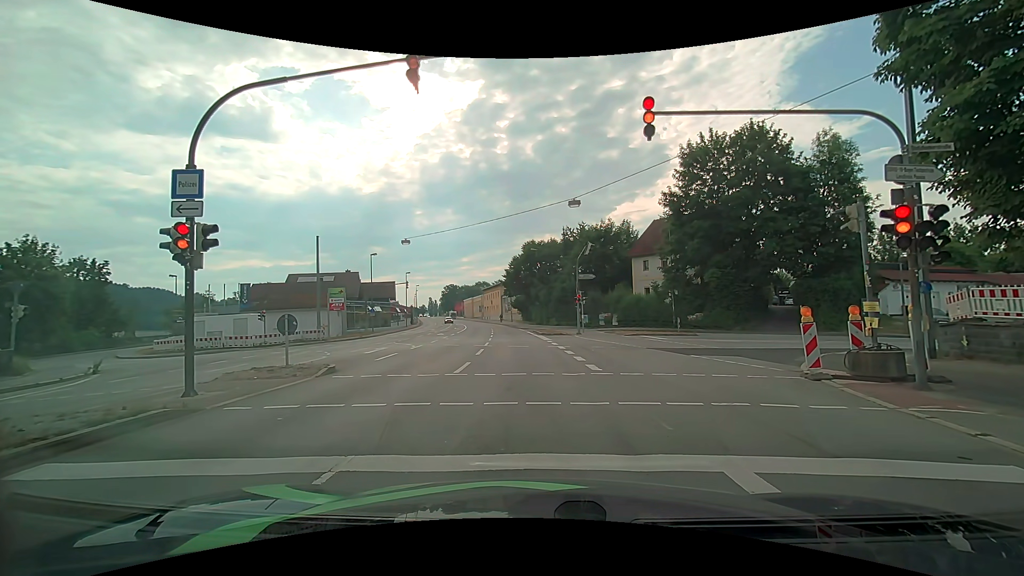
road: primary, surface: asphalt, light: Day
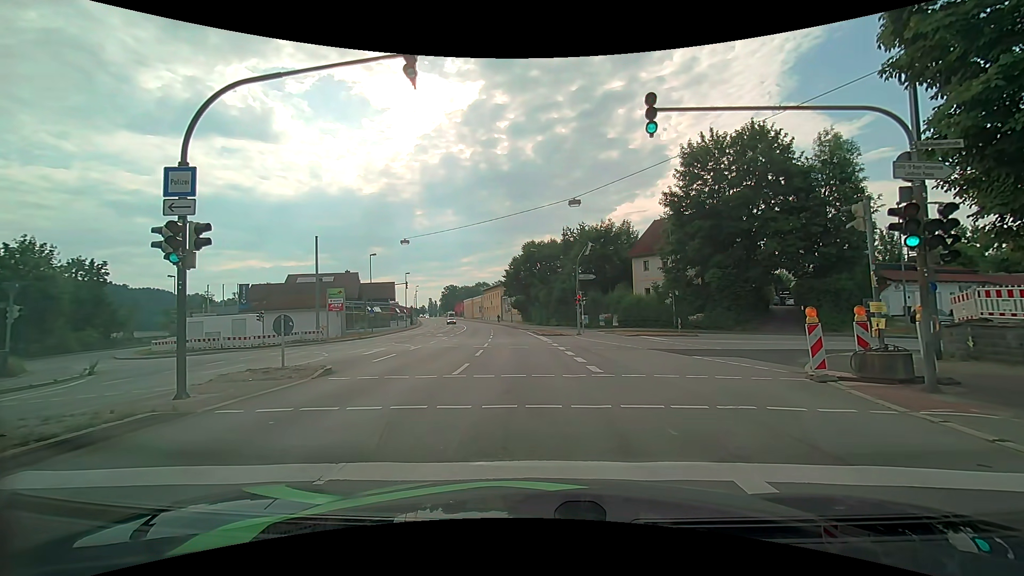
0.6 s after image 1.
(0.0, +0.2) m; 0°
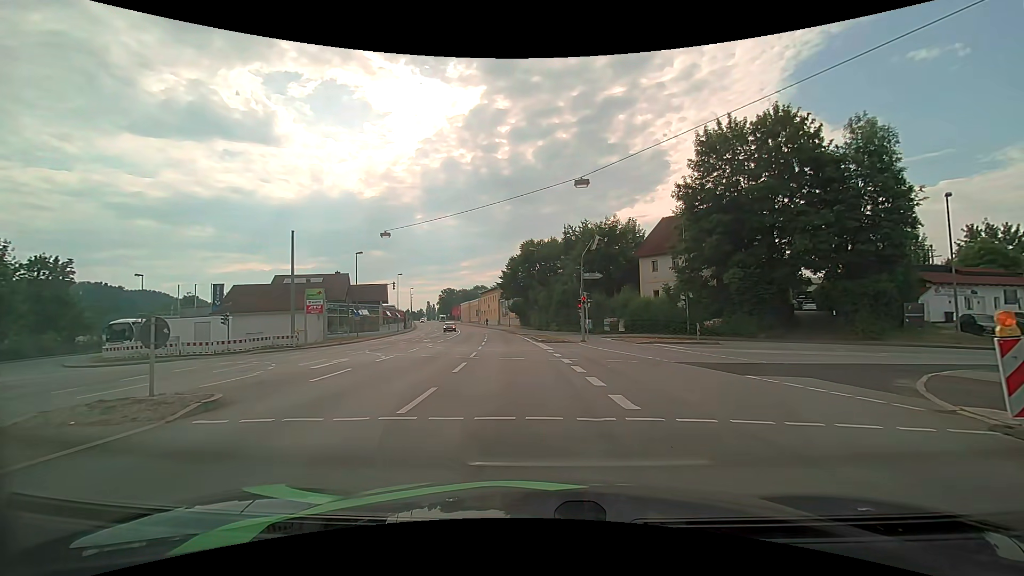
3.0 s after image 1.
(0.0, +5.0) m; -1°
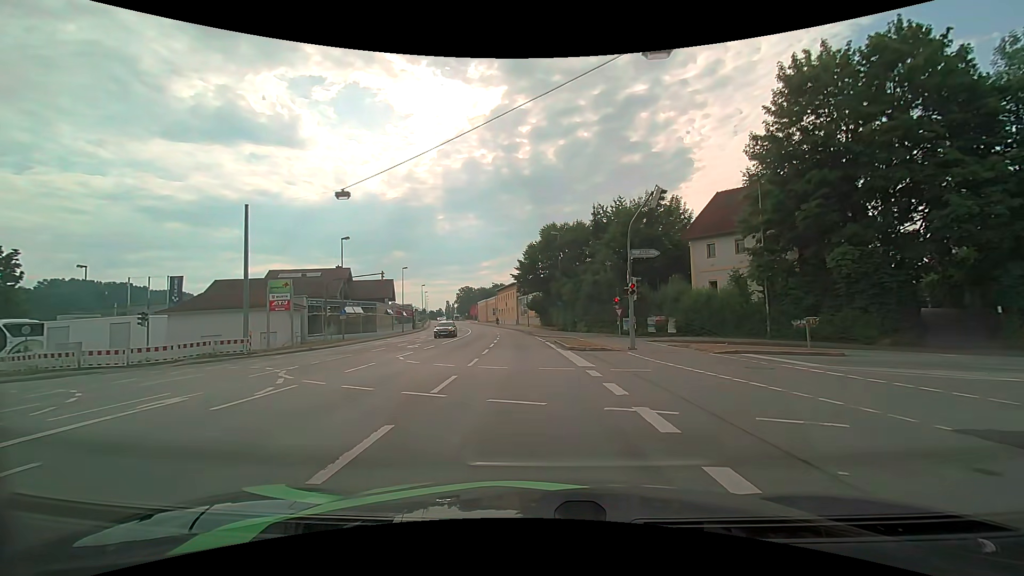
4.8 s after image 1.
(+0.1, +11.1) m; -1°
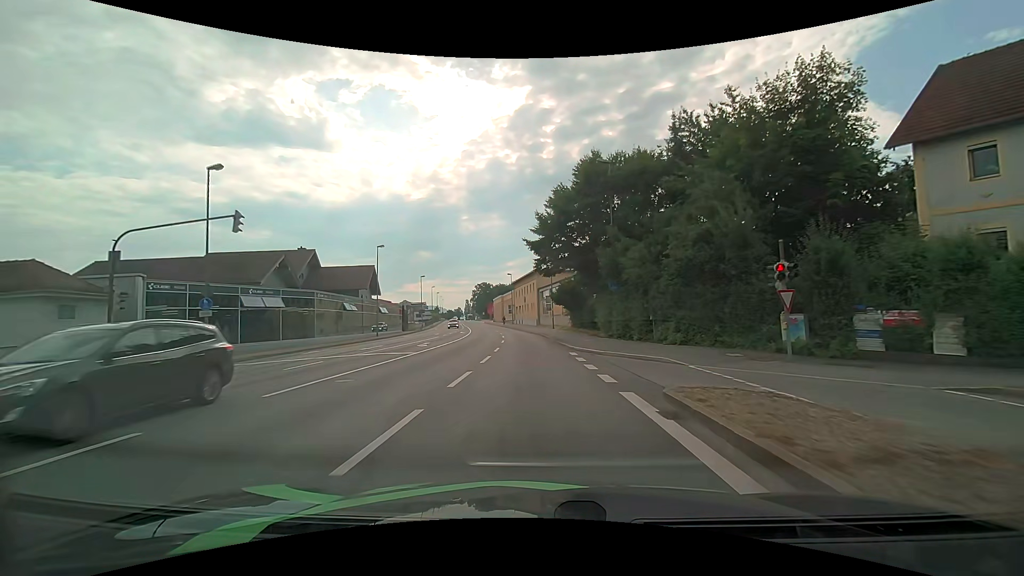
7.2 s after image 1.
(-0.6, +23.7) m; -3°
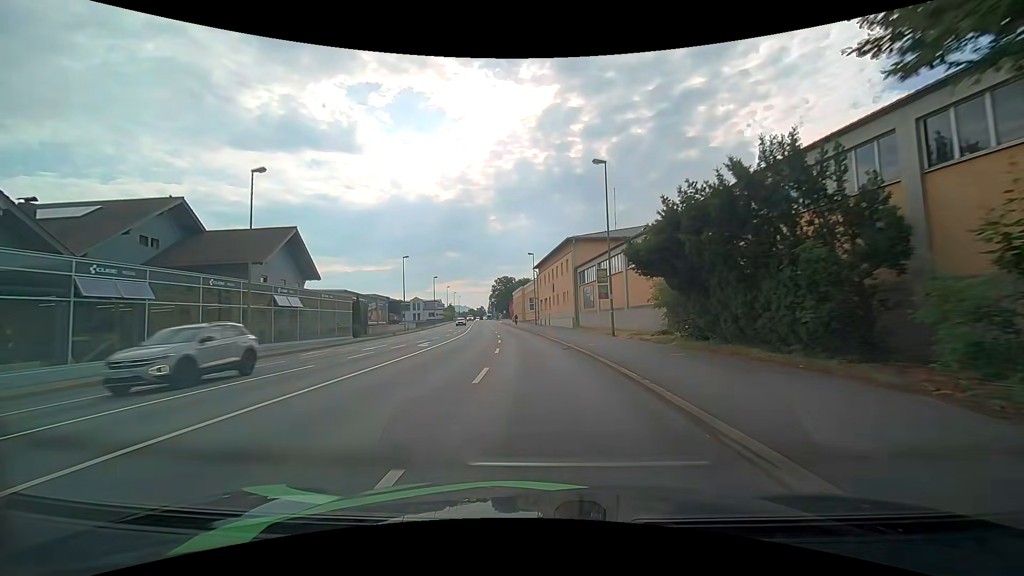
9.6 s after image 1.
(-0.9, +30.2) m; -3°
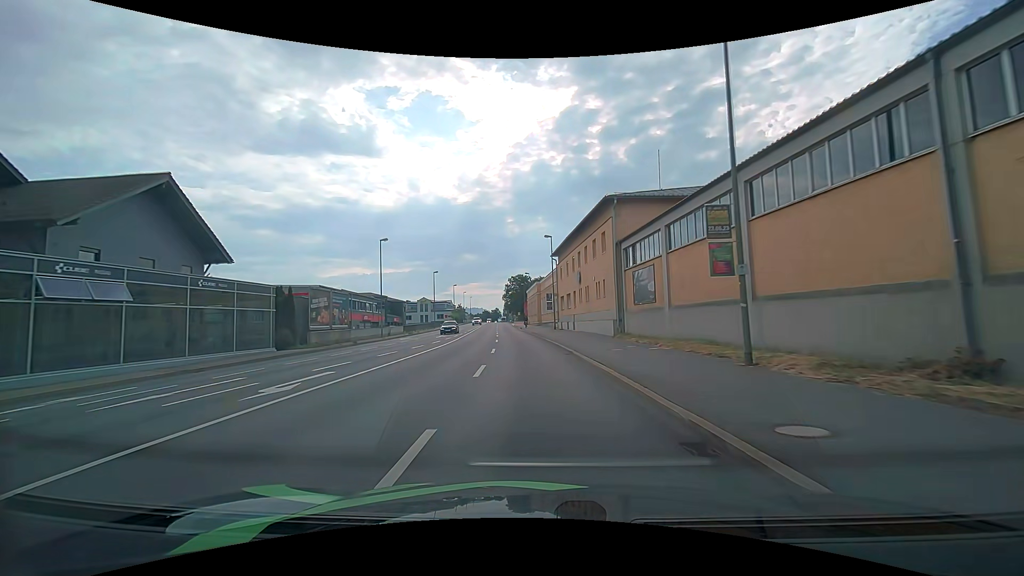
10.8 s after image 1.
(-0.2, +16.5) m; -2°
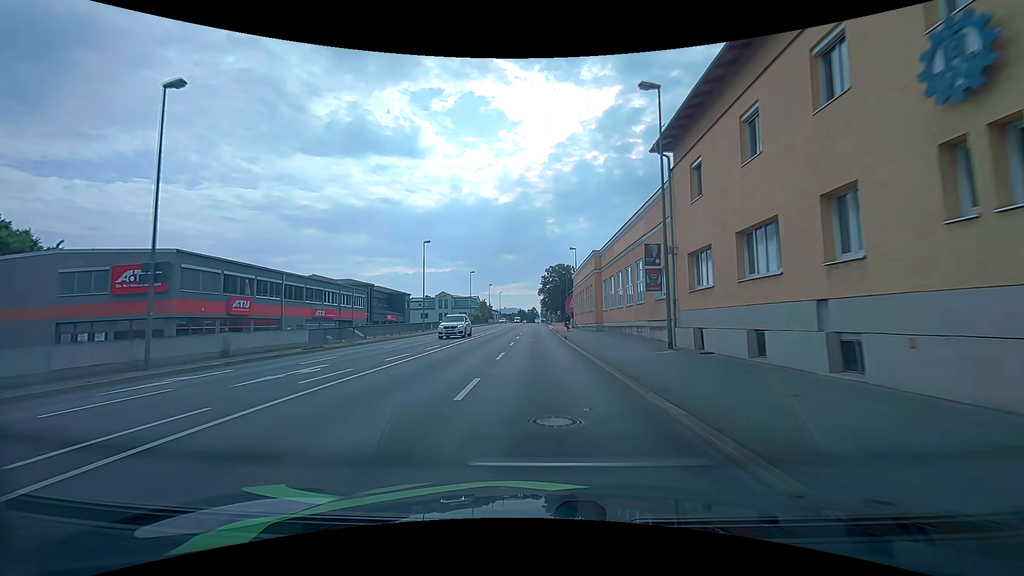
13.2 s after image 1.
(-1.6, +34.8) m; -5°
(0, +10) (0, +20) (0, +30) (0, +40) (0, +50) (0, +60) (0, +70) (0, +80) (0, +90) (0, +100) m
